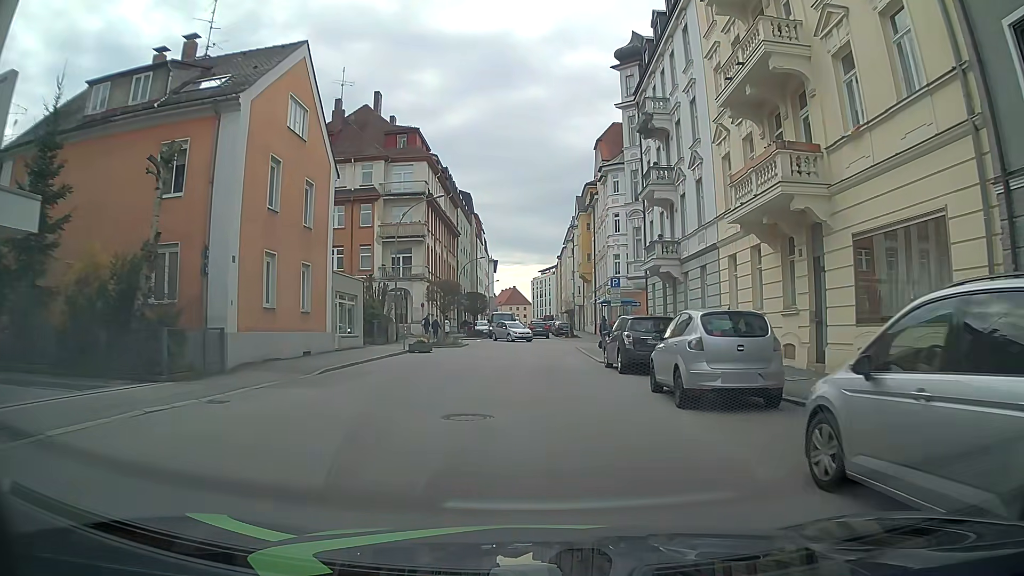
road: tertiary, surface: asphalt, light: Day
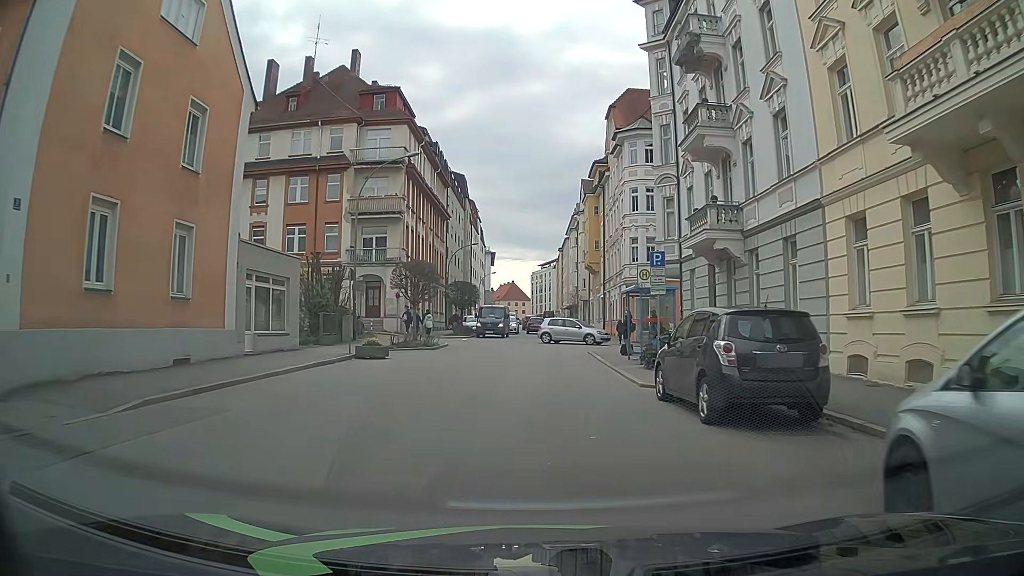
(0.0, +9.5) m; -1°
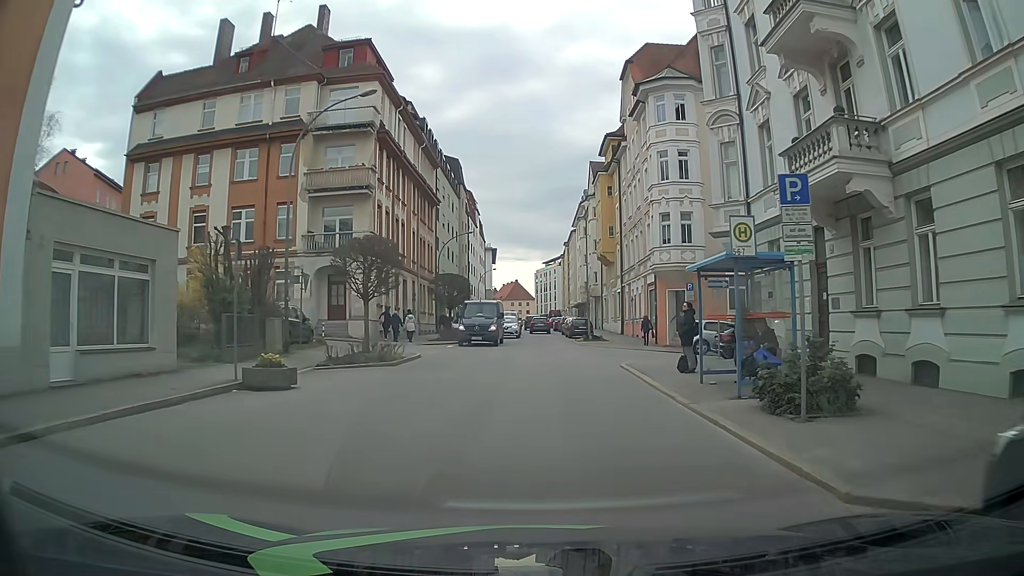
(+0.2, +9.6) m; 0°
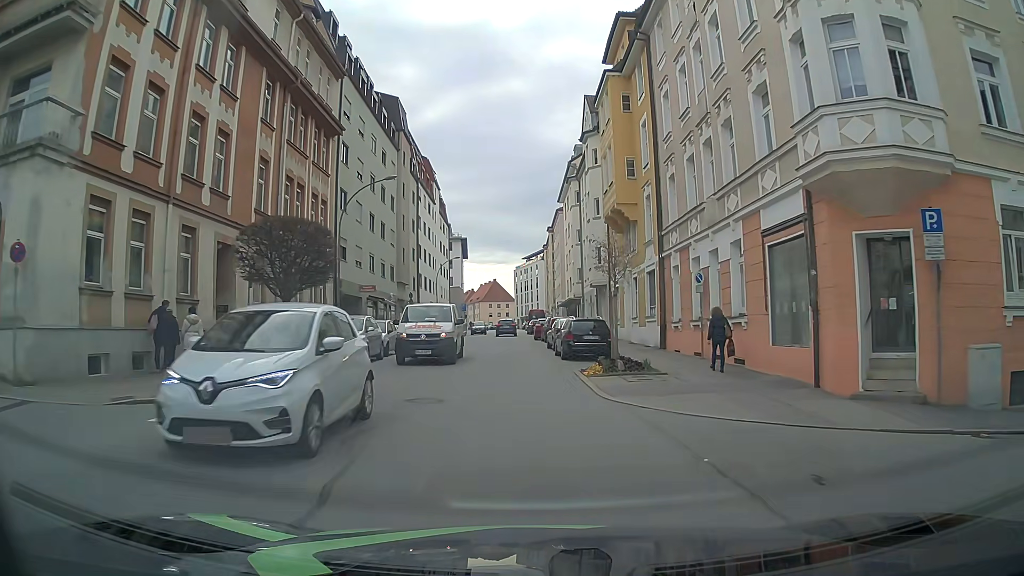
(+1.0, +24.0) m; +3°
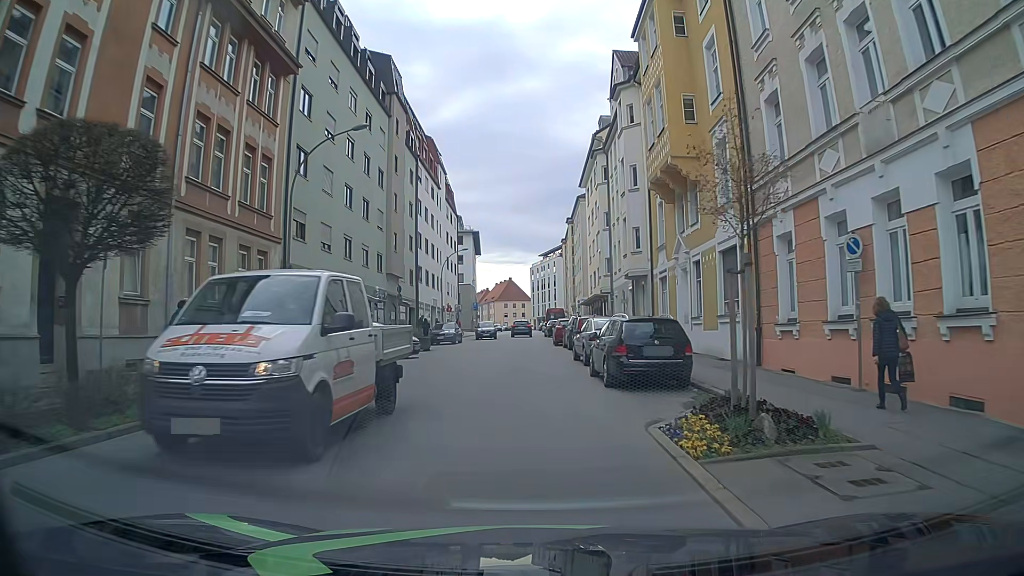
(-0.2, +9.6) m; -2°
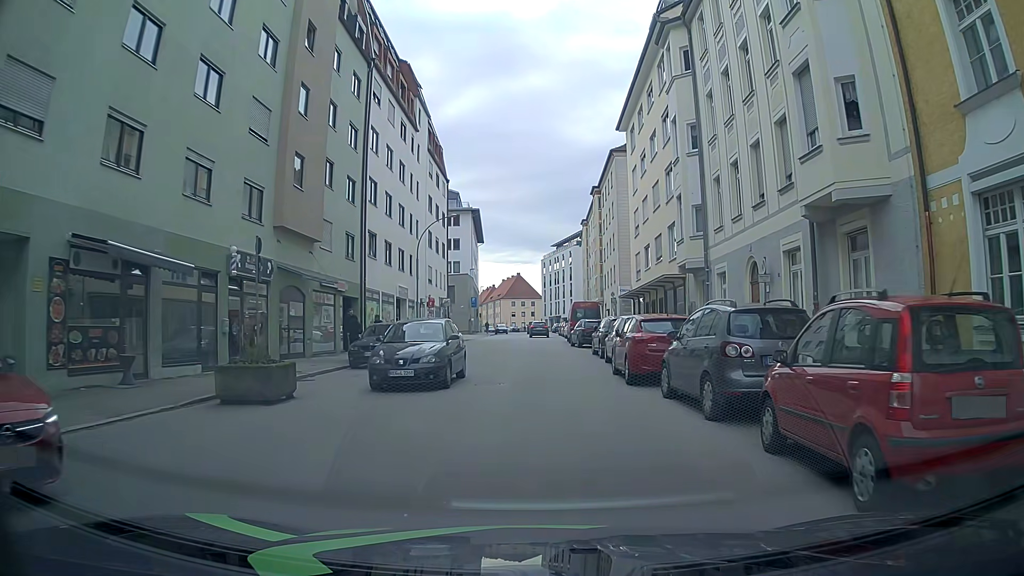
(-0.7, +21.7) m; -1°
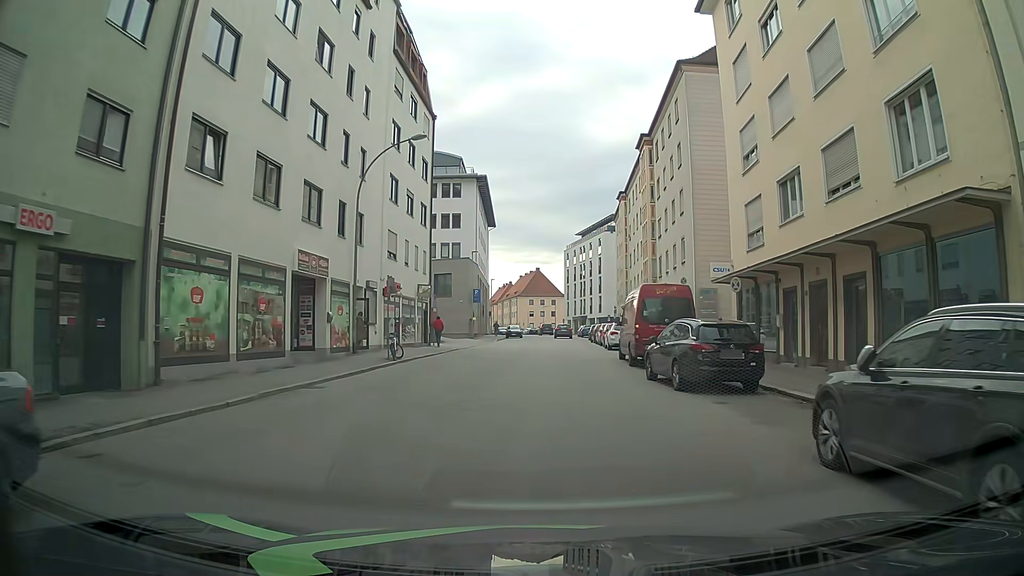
(-0.2, +21.0) m; -2°
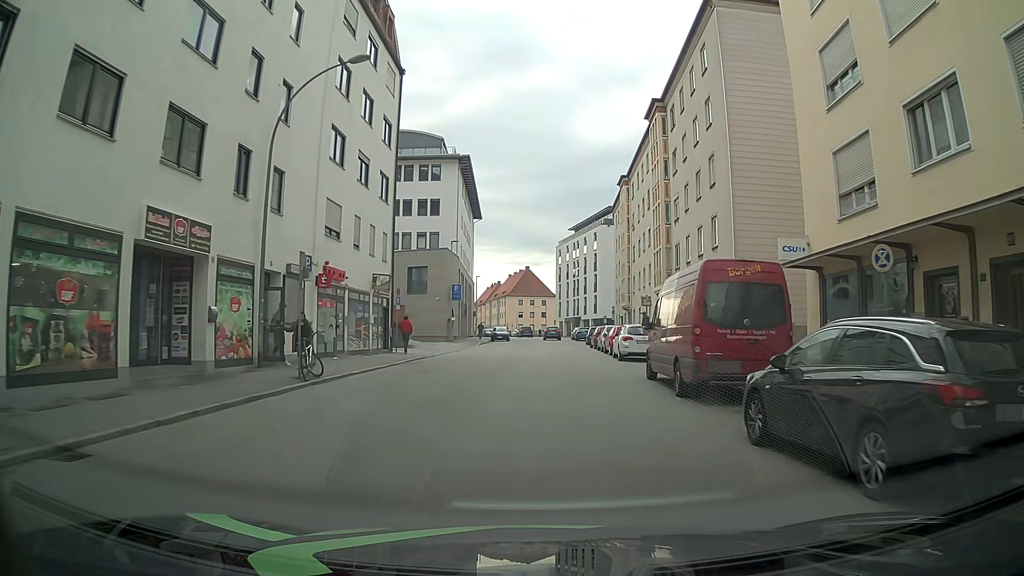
(+0.1, +8.8) m; +1°
(0, +10) (0, +20) (+1, +30) (+1, +40) (+1, +50) (+1, +60) (+1, +70) (+1, +80) (+1, +90) (0, +100) m
